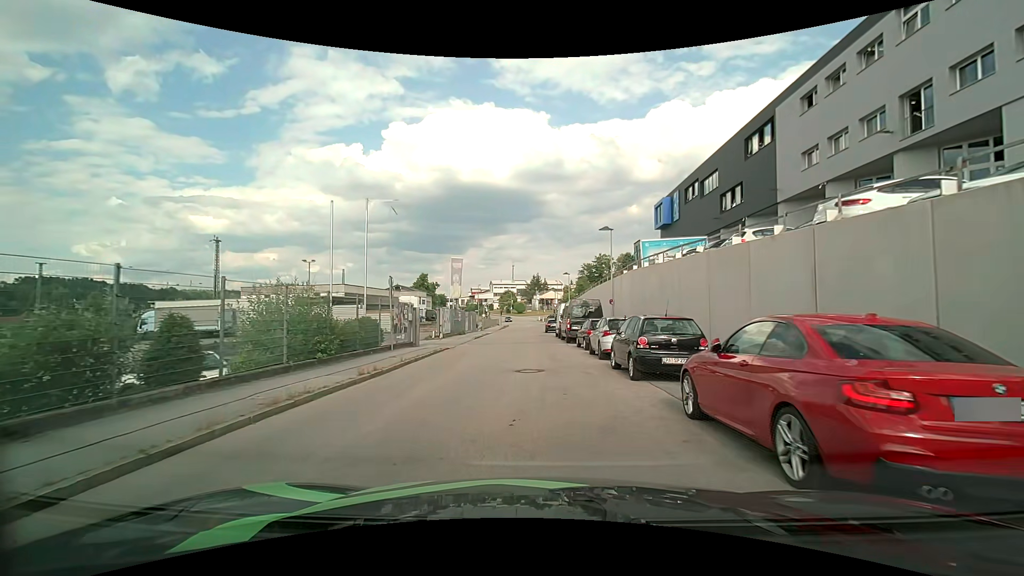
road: residential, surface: asphalt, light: Day
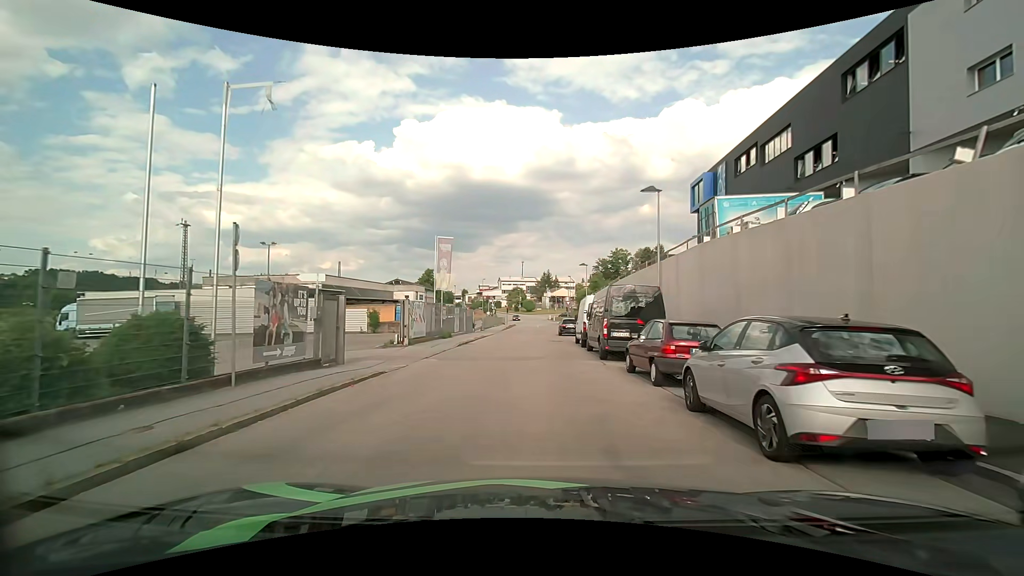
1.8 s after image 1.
(-0.1, +11.5) m; -1°
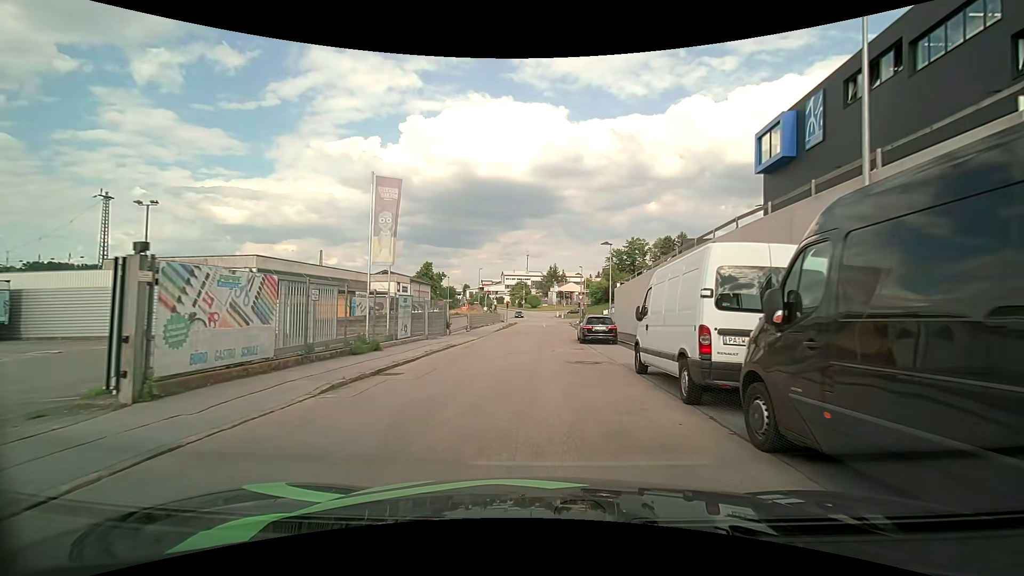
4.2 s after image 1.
(-0.1, +16.0) m; -1°
